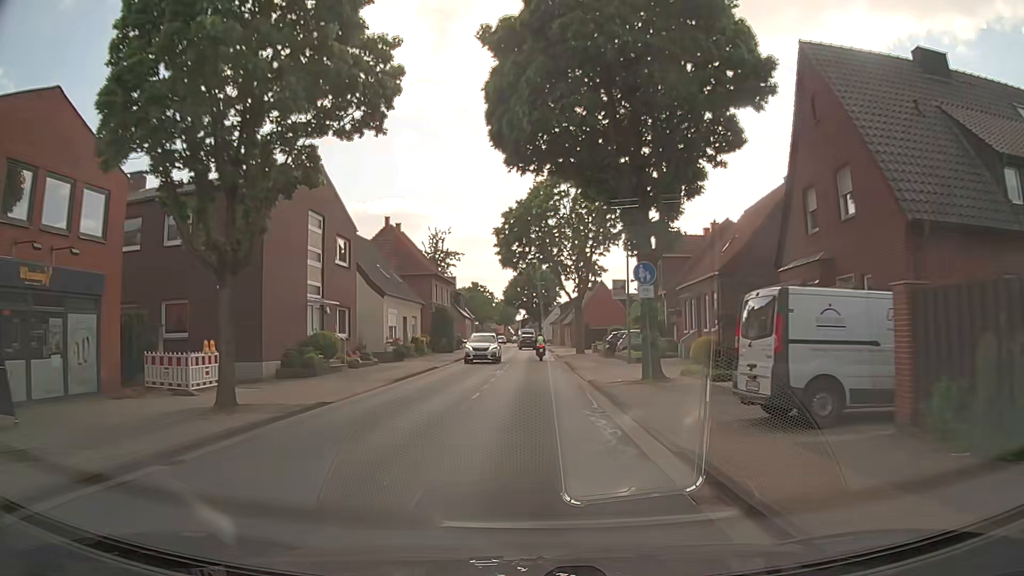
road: tertiary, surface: asphalt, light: Day
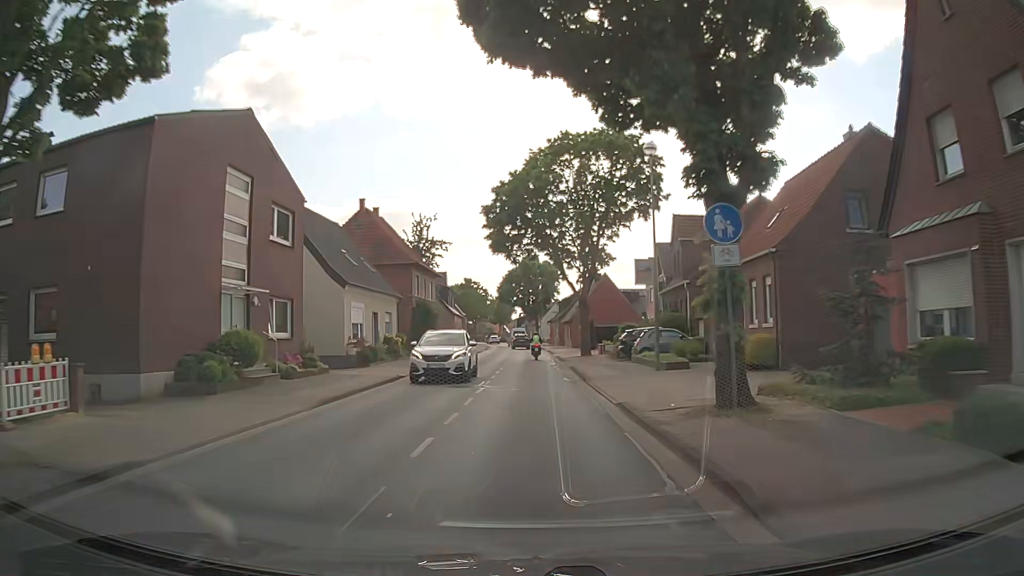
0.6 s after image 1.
(0.0, +7.6) m; +1°
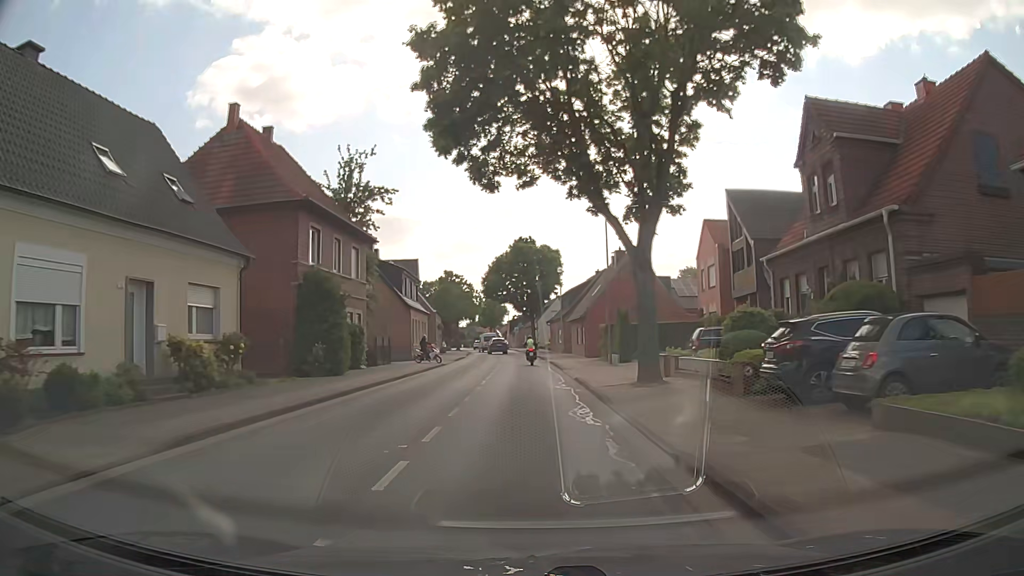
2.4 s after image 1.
(+0.1, +22.9) m; 0°
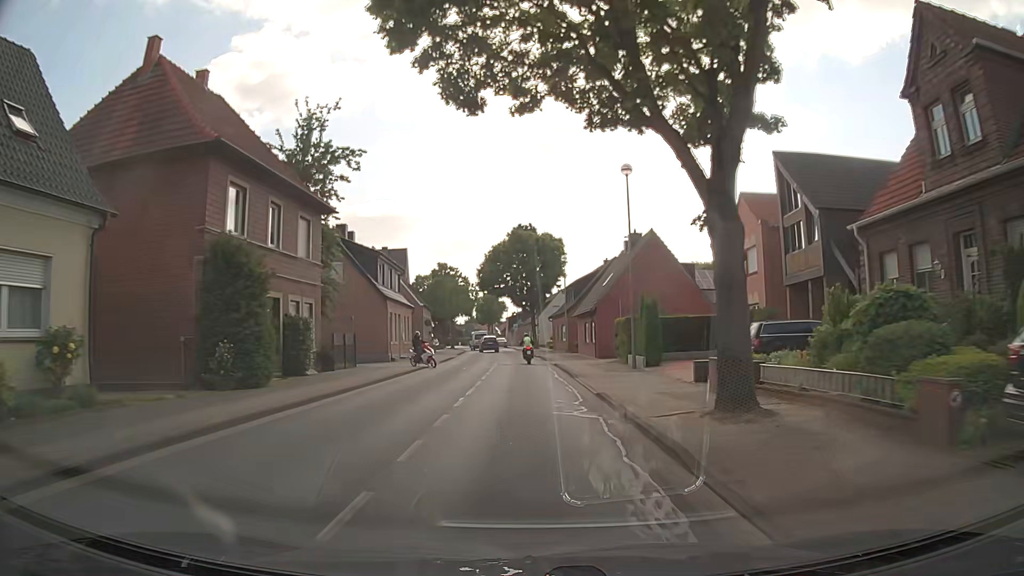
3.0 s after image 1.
(0.0, +7.6) m; 0°
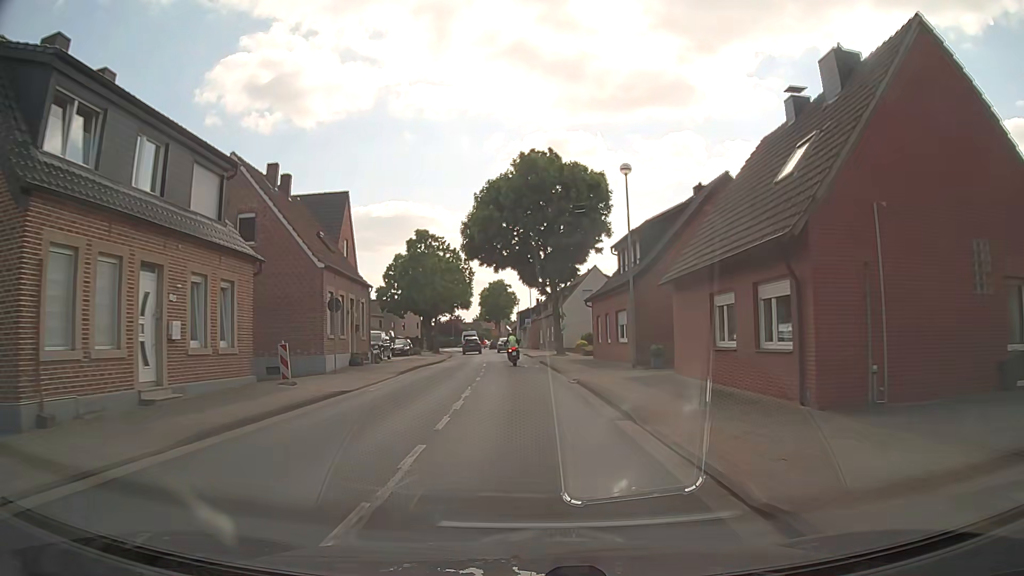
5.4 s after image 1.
(-0.2, +30.4) m; -1°
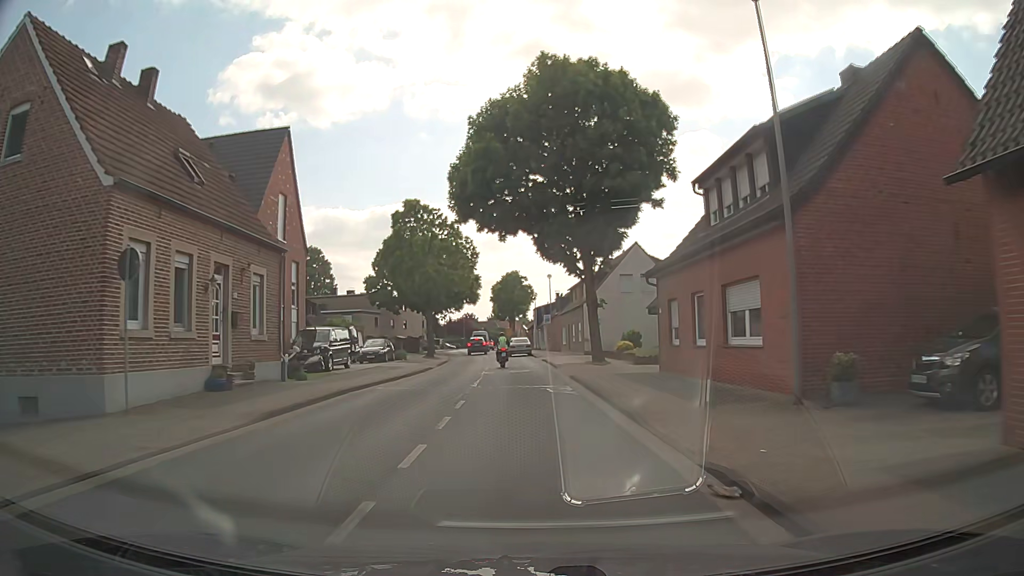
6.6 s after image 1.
(-0.1, +15.2) m; -1°
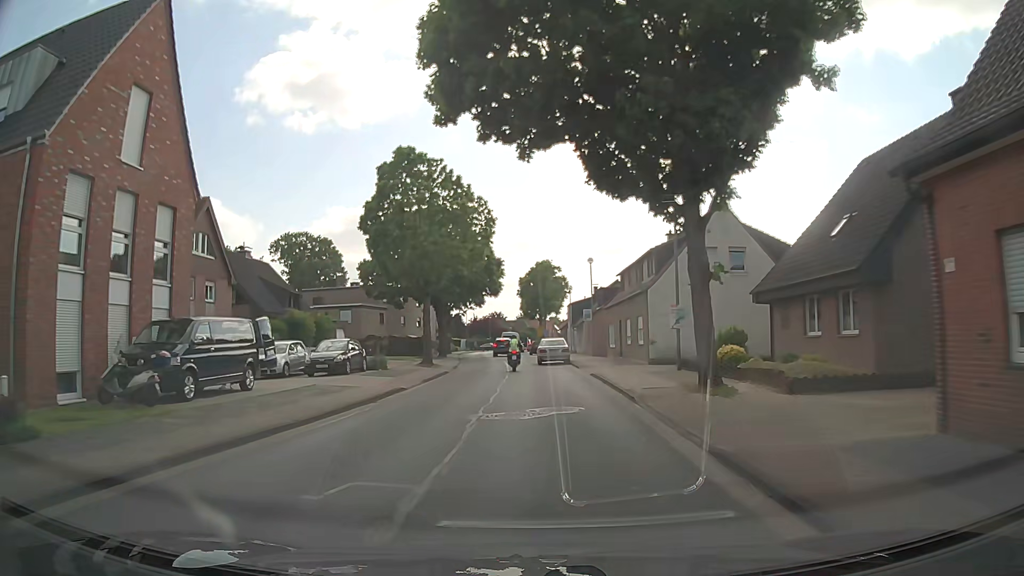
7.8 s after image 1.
(-0.3, +15.2) m; -2°
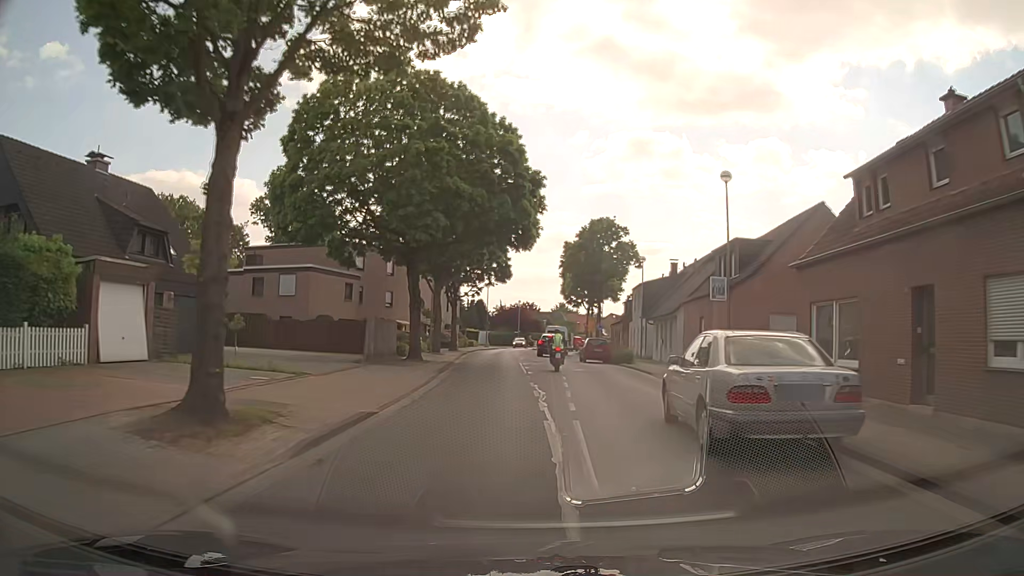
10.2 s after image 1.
(-1.3, +29.5) m; -3°
